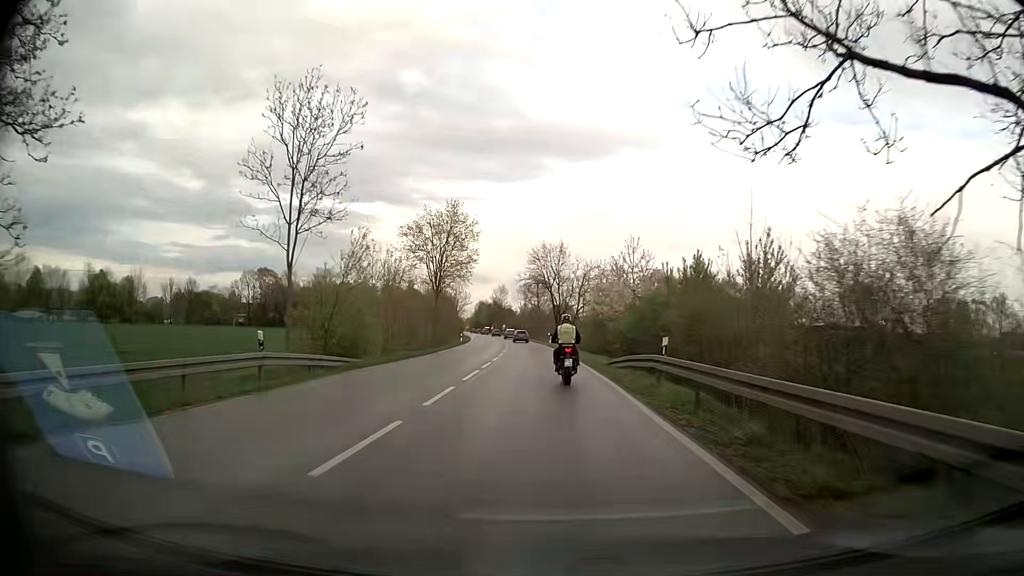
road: secondary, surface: asphalt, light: Day
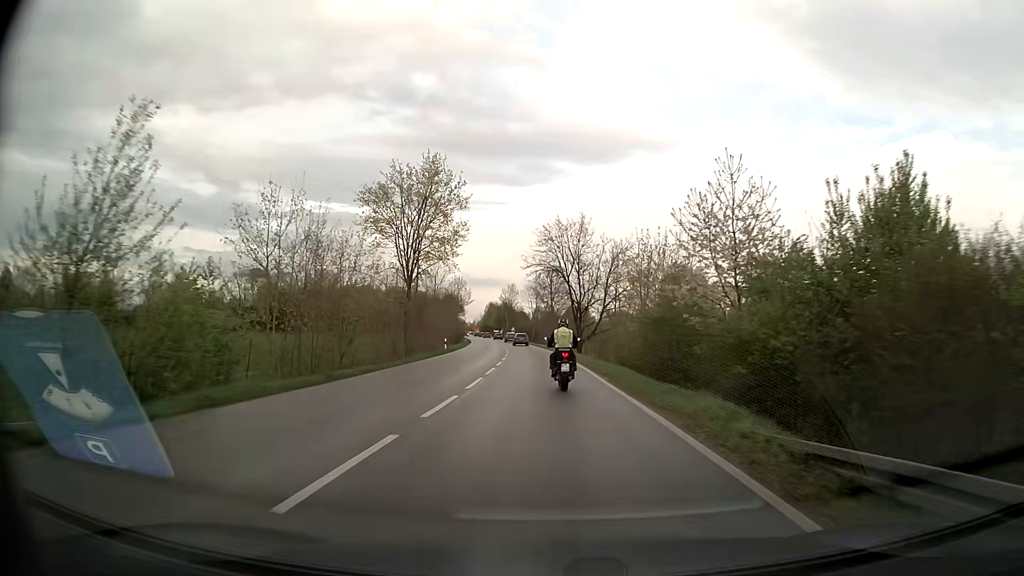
(0.0, +19.5) m; -1°
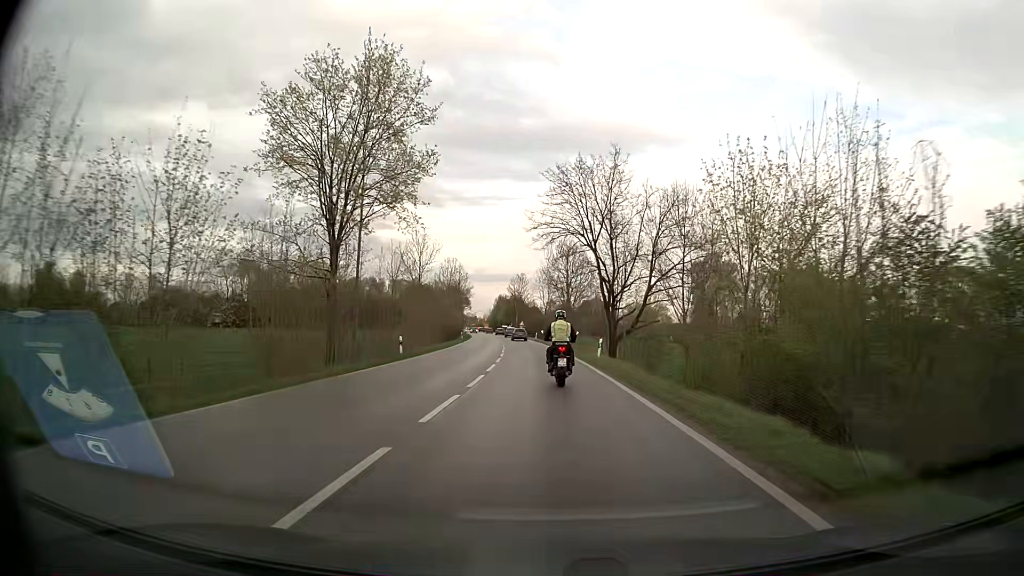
(-0.1, +19.5) m; -1°
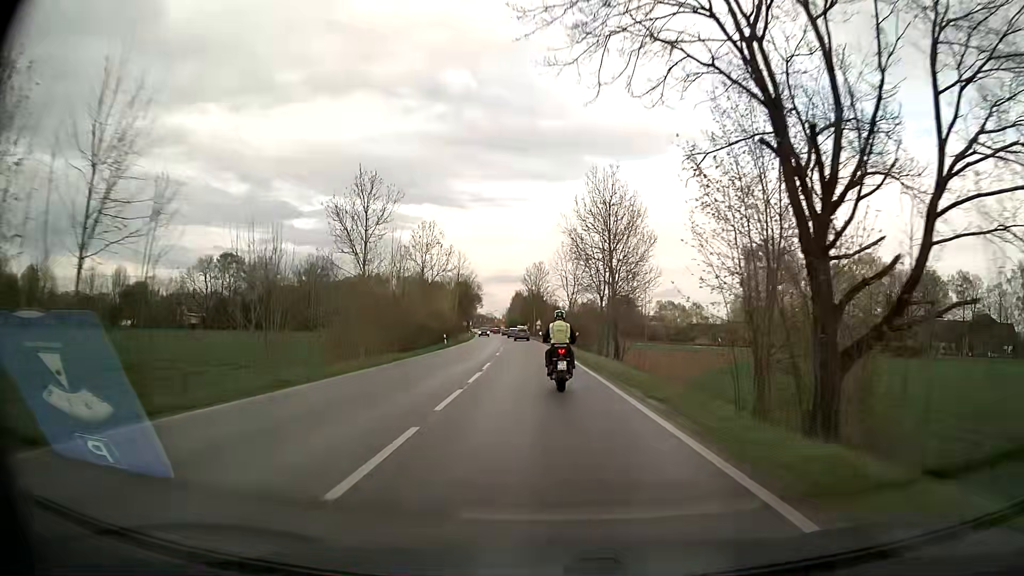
(-0.4, +28.4) m; -2°
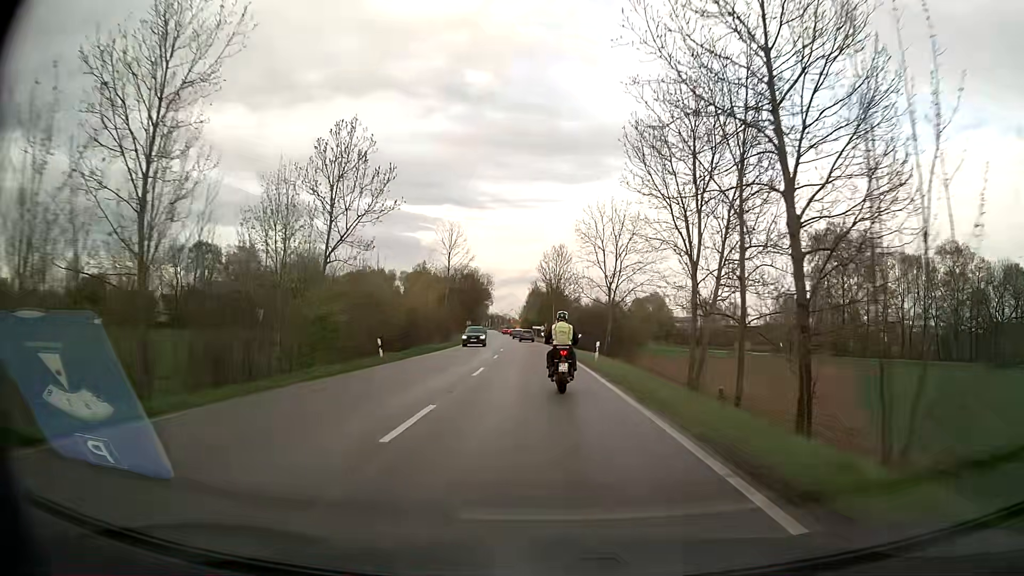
(-0.6, +27.3) m; -2°
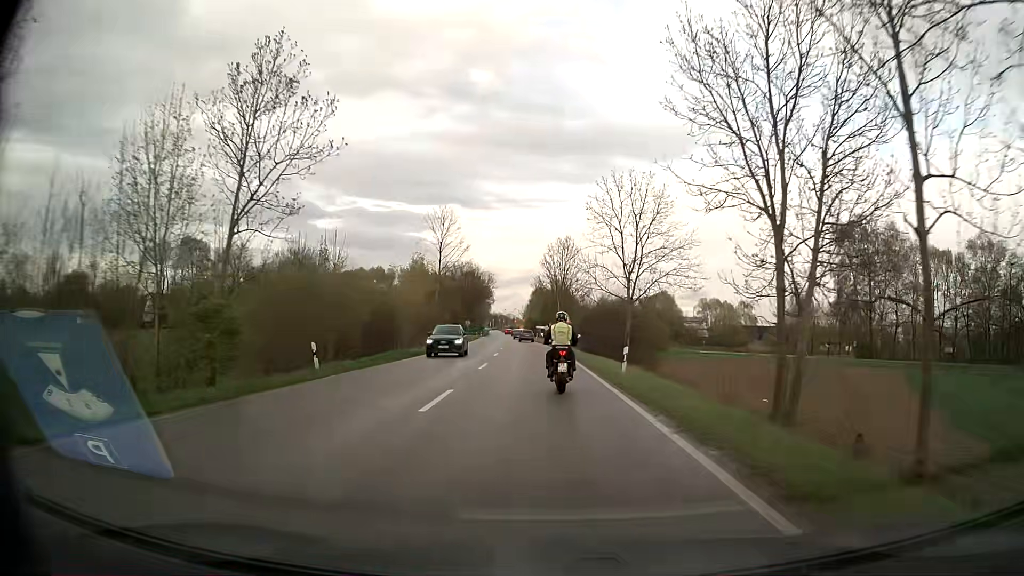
(0.0, +8.9) m; 0°
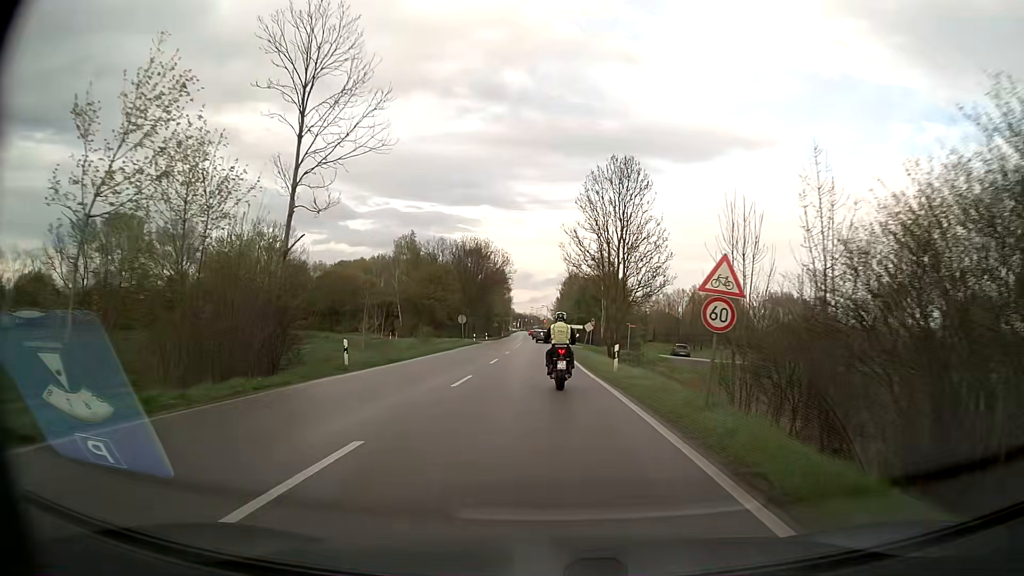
(-0.8, +43.5) m; -2°
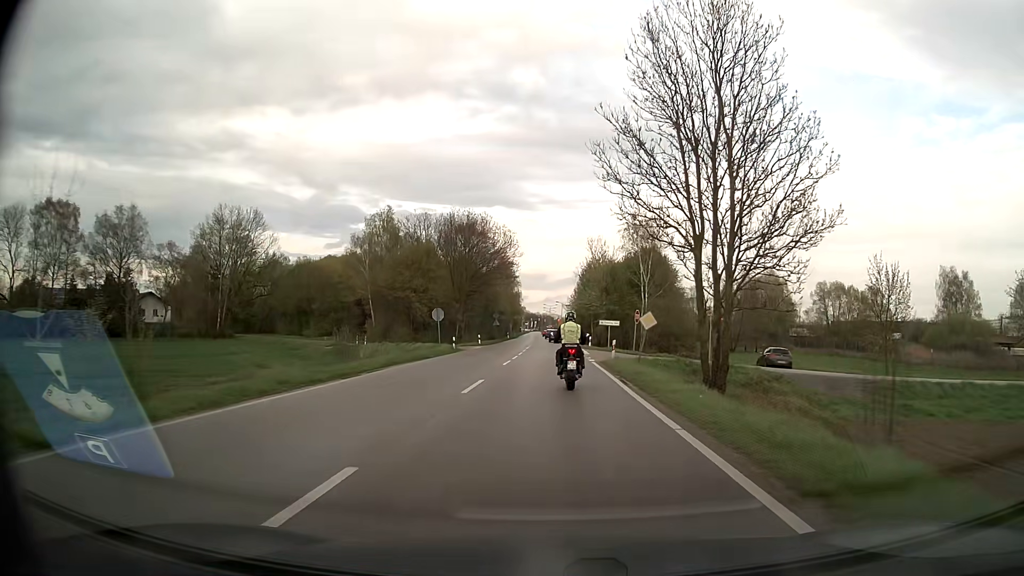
(-0.4, +25.7) m; -1°
(0, +10) (0, +20) (0, +30) (0, +40) (0, +50) (0, +60) (0, +70) (0, +80) (0, +90) (0, +100) m
